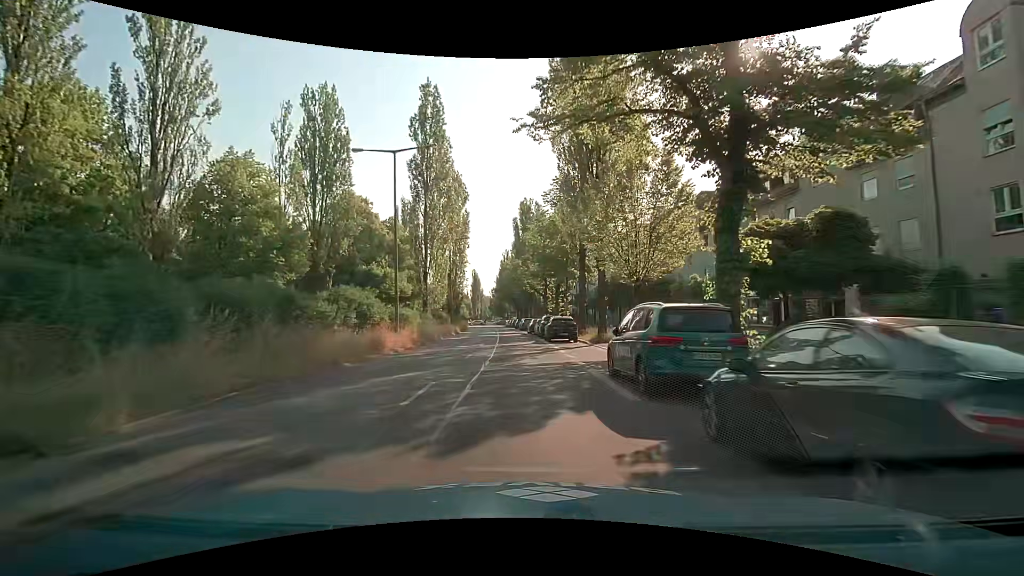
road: secondary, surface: asphalt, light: Day
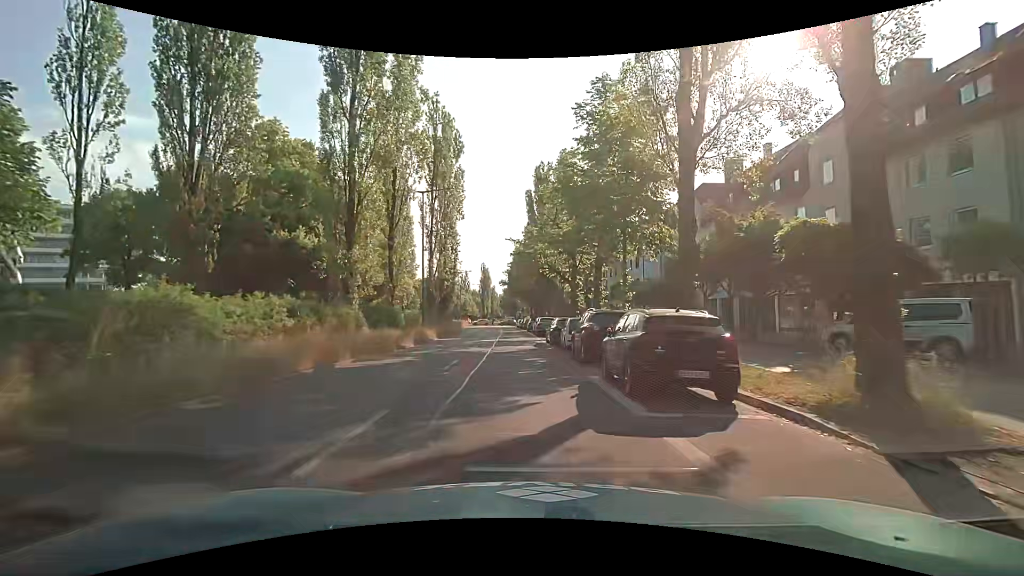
(-0.5, +21.3) m; -2°
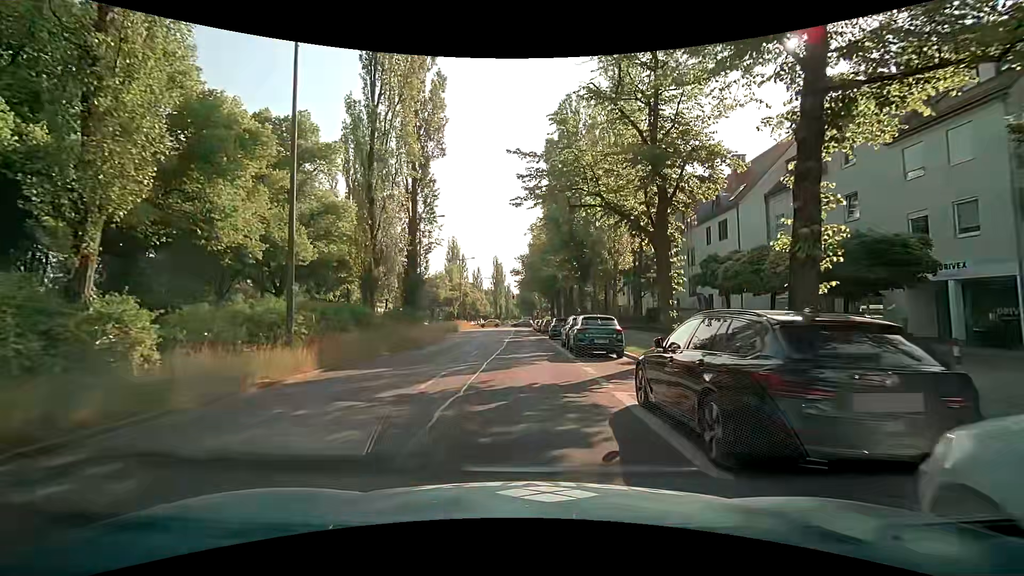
(-0.5, +21.5) m; -3°
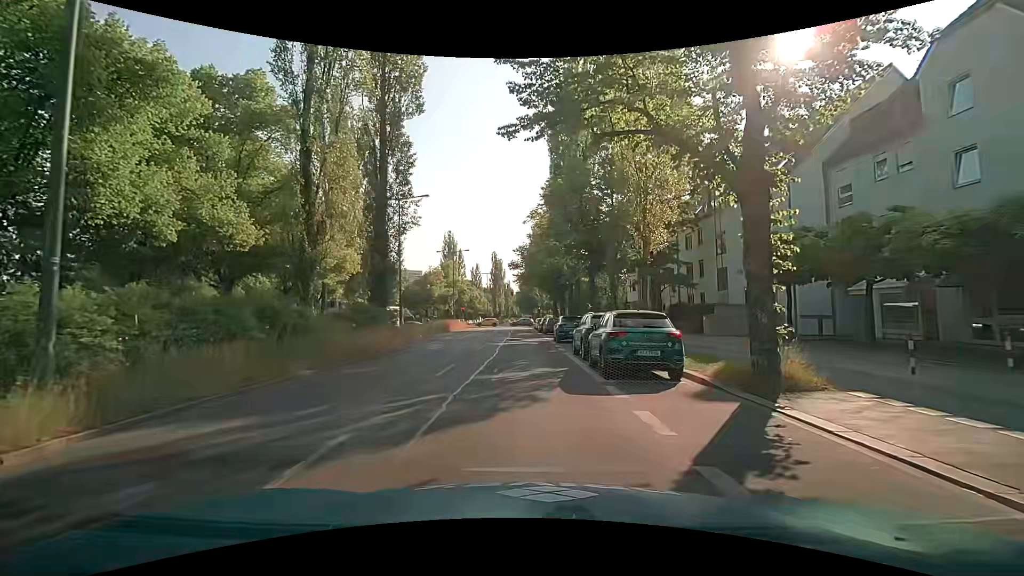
(+0.1, +6.9) m; +1°
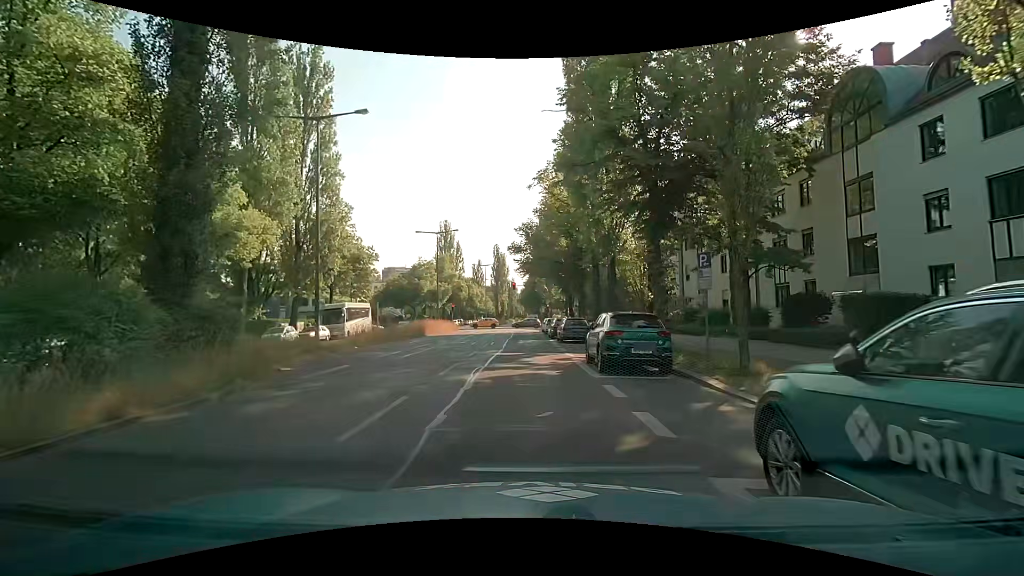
(-0.2, +15.3) m; -2°
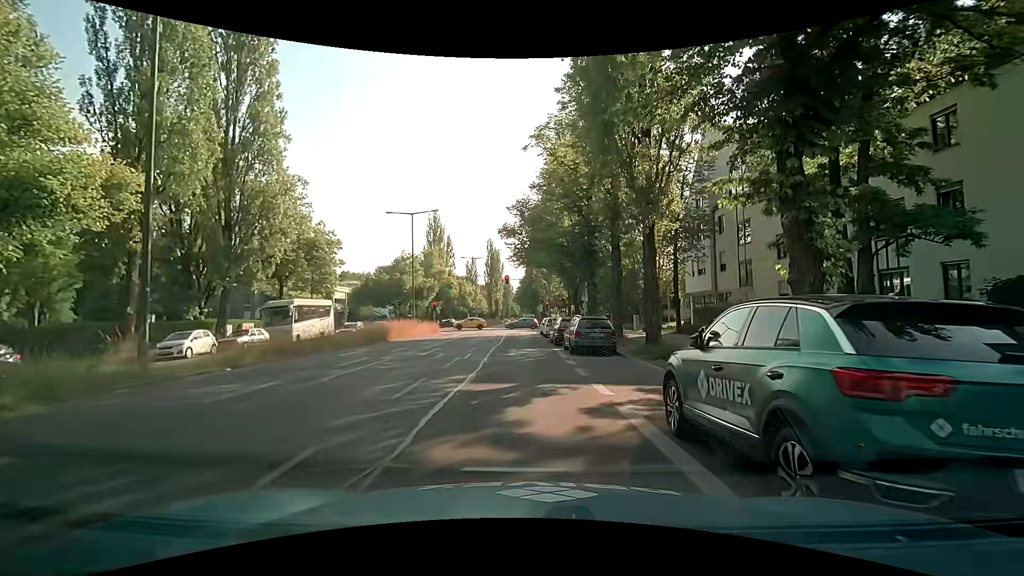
(+0.1, +9.4) m; +1°
